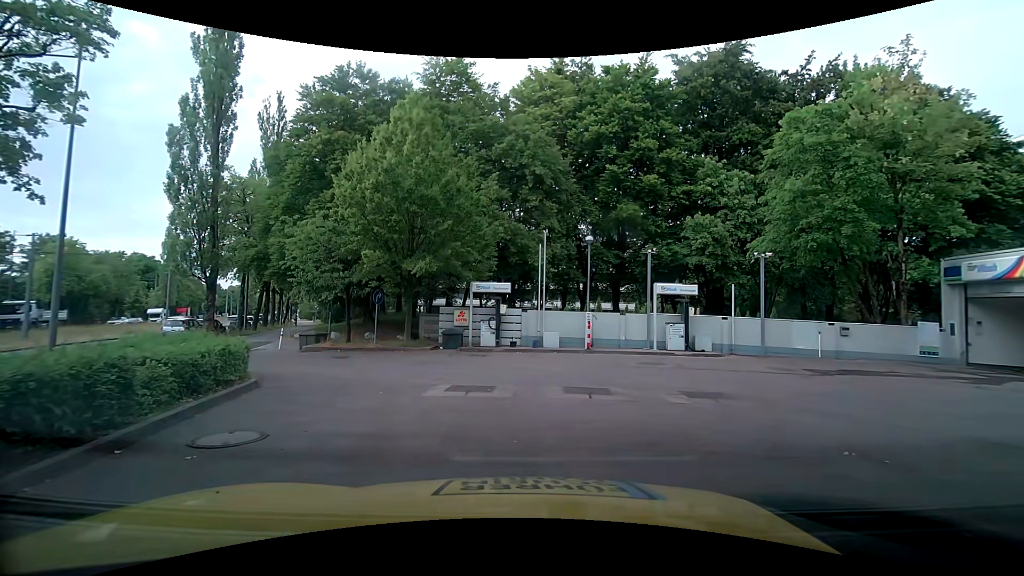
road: service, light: Day
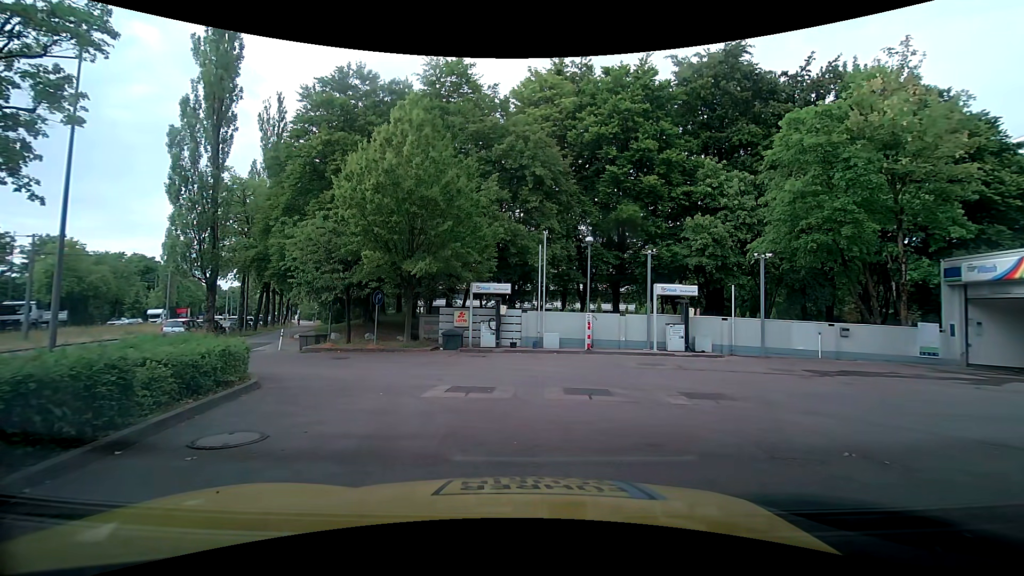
(0.0, 0.0) m; 0°
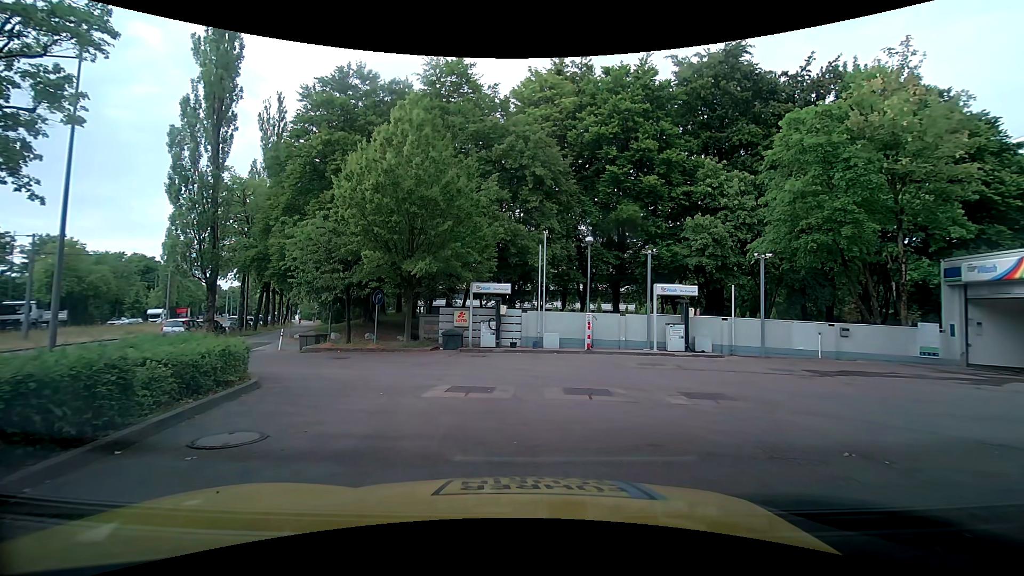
(0.0, 0.0) m; 0°
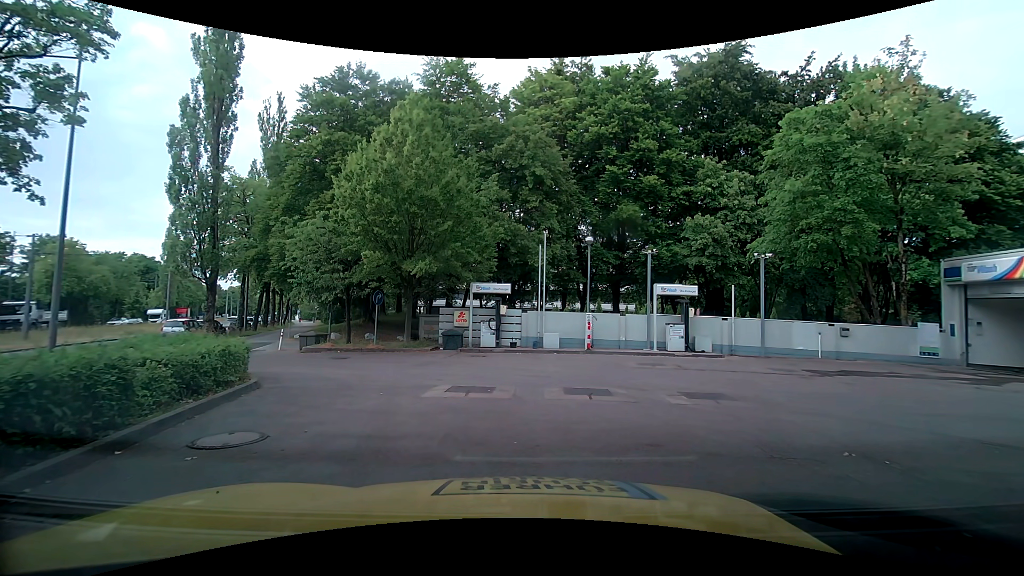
(0.0, 0.0) m; 0°
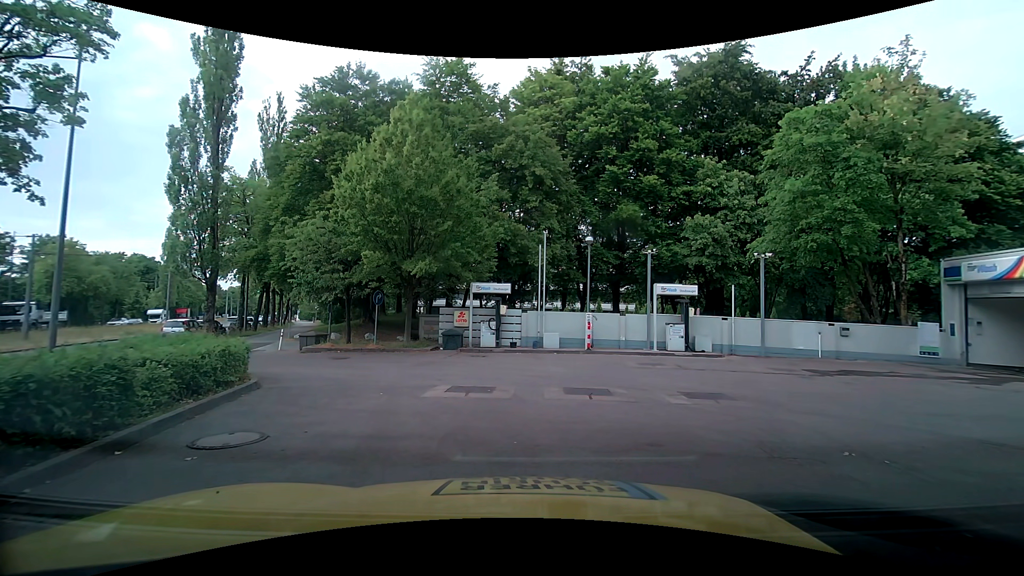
(0.0, 0.0) m; 0°
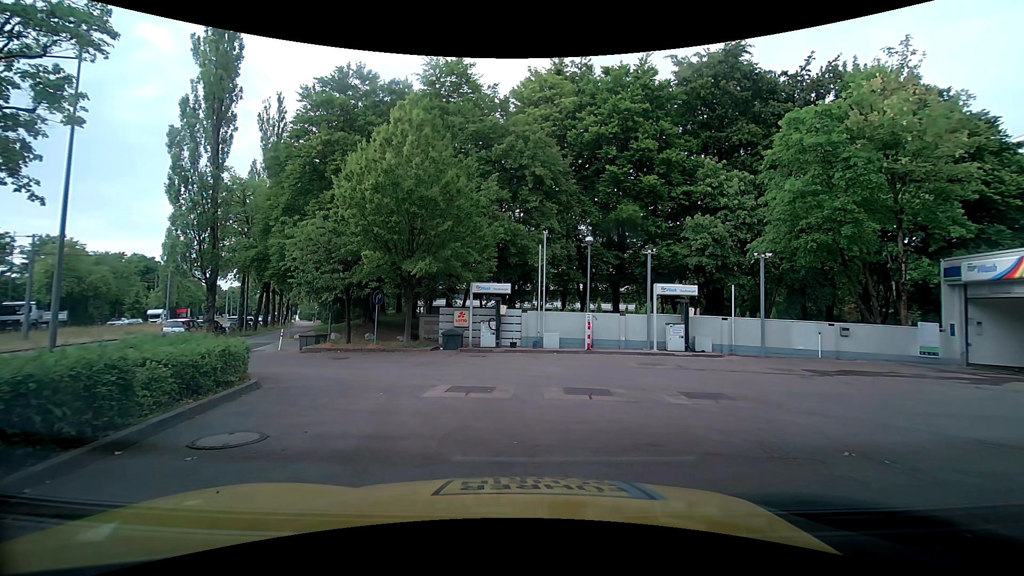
(0.0, 0.0) m; 0°
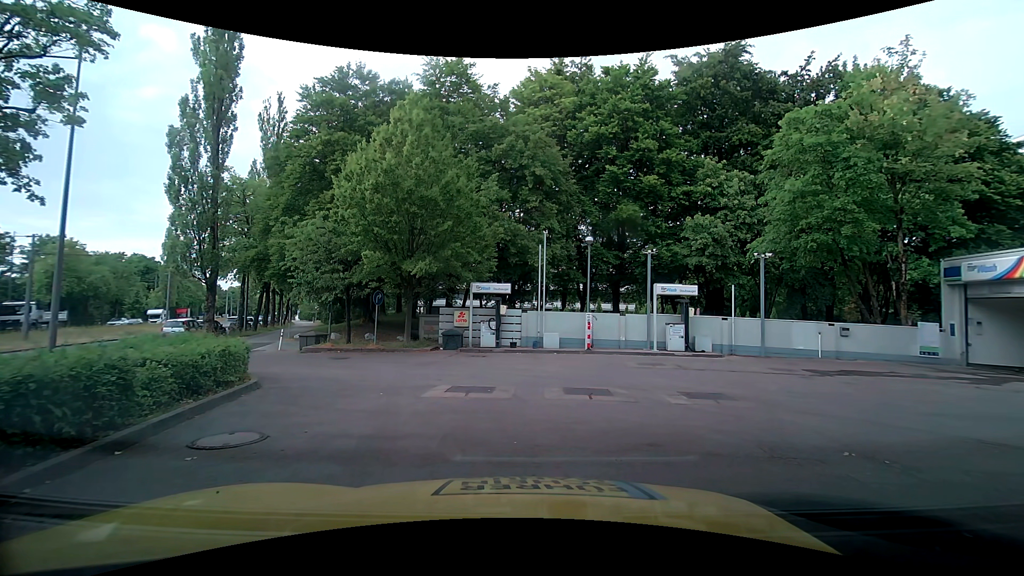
(0.0, 0.0) m; 0°
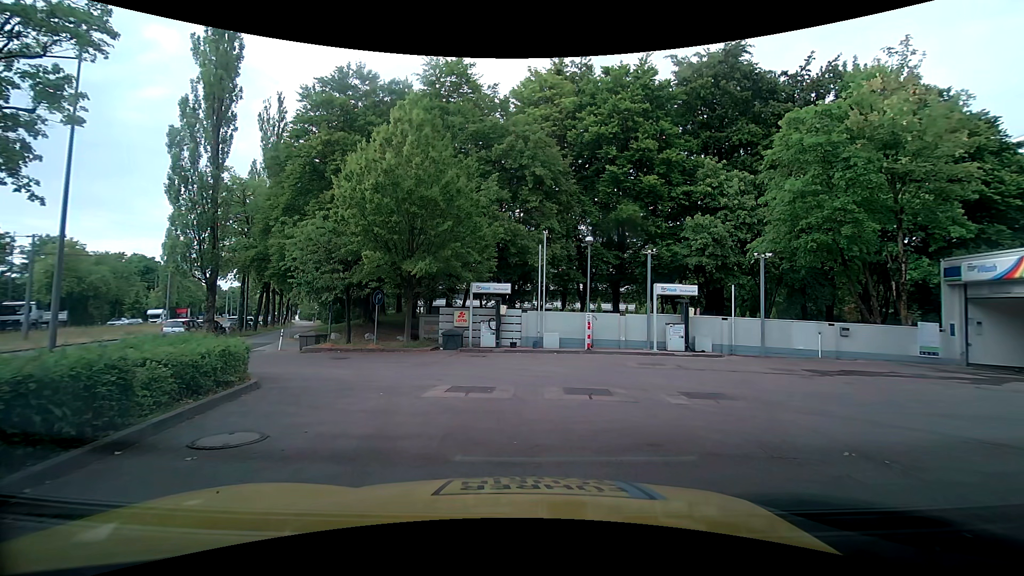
(0.0, 0.0) m; 0°
